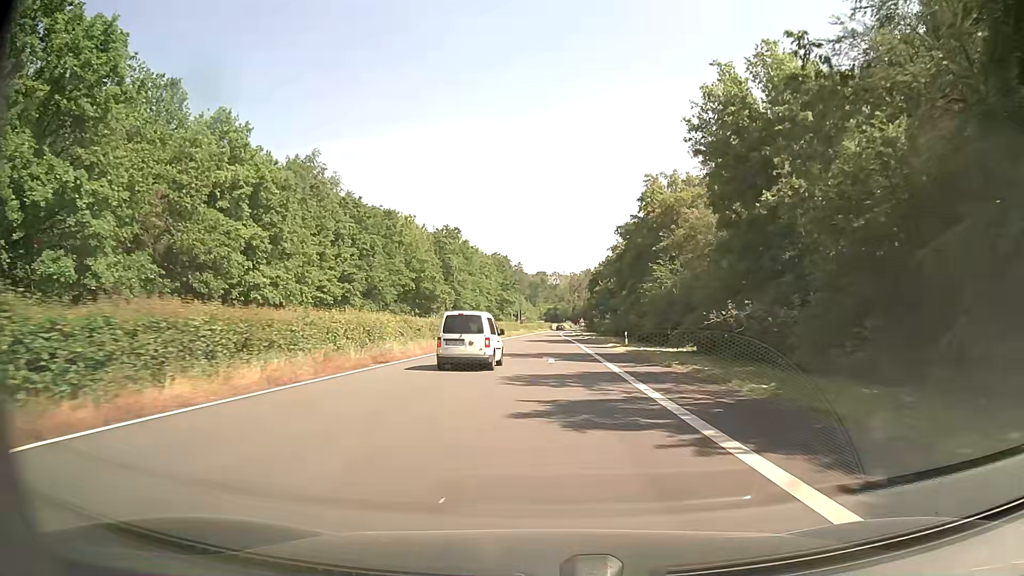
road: secondary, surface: asphalt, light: Day
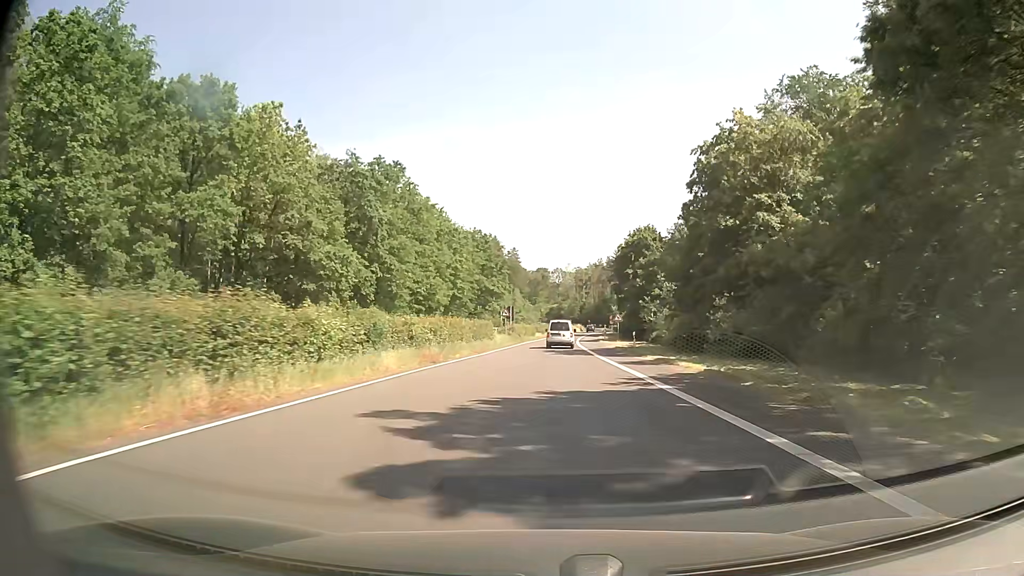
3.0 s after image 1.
(+0.1, +54.1) m; 0°
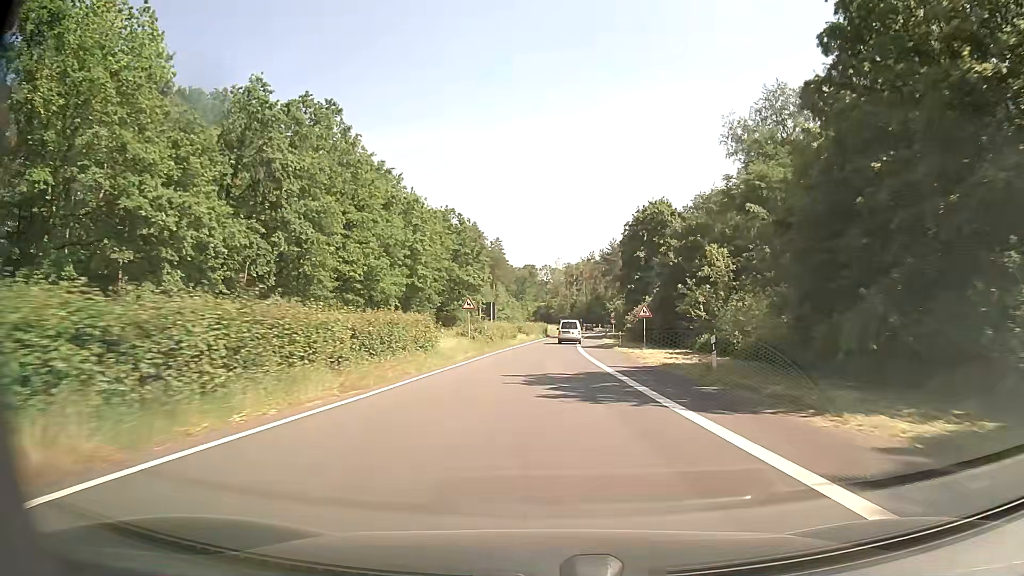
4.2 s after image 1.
(+0.2, +21.5) m; +1°
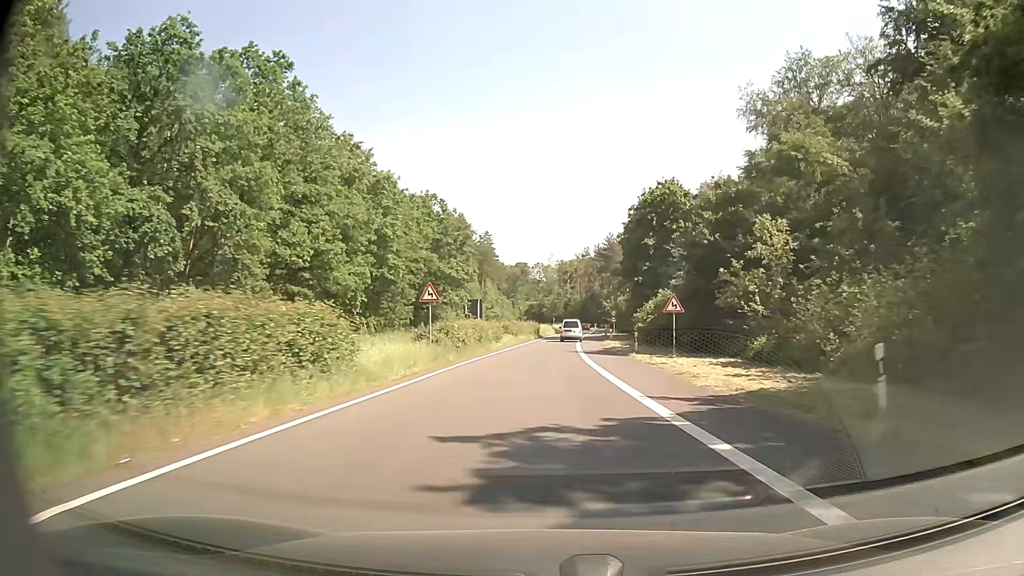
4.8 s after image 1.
(0.0, +10.7) m; 0°
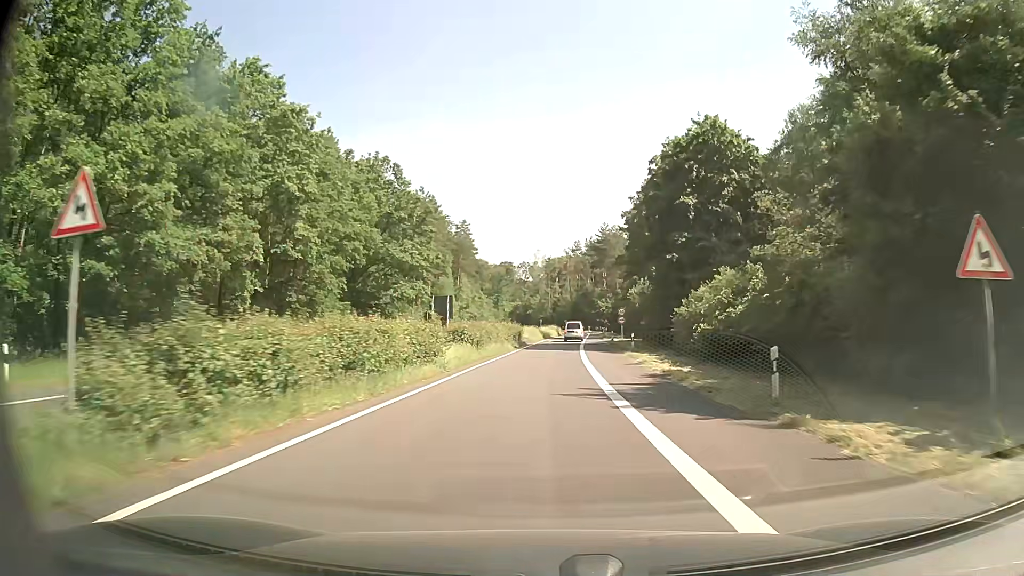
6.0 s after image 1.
(+0.2, +21.2) m; +1°
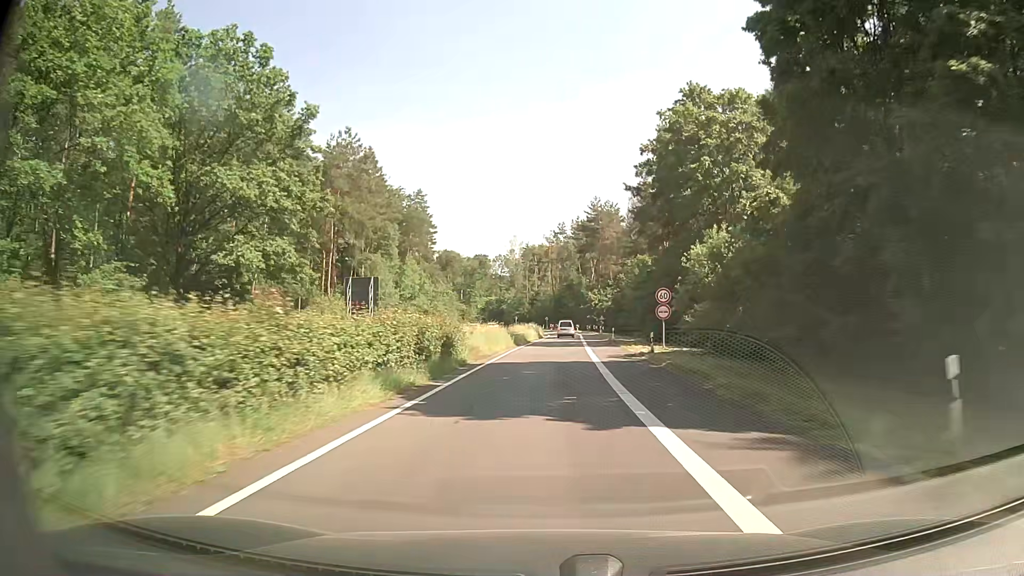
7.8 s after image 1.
(+0.4, +30.6) m; +2°
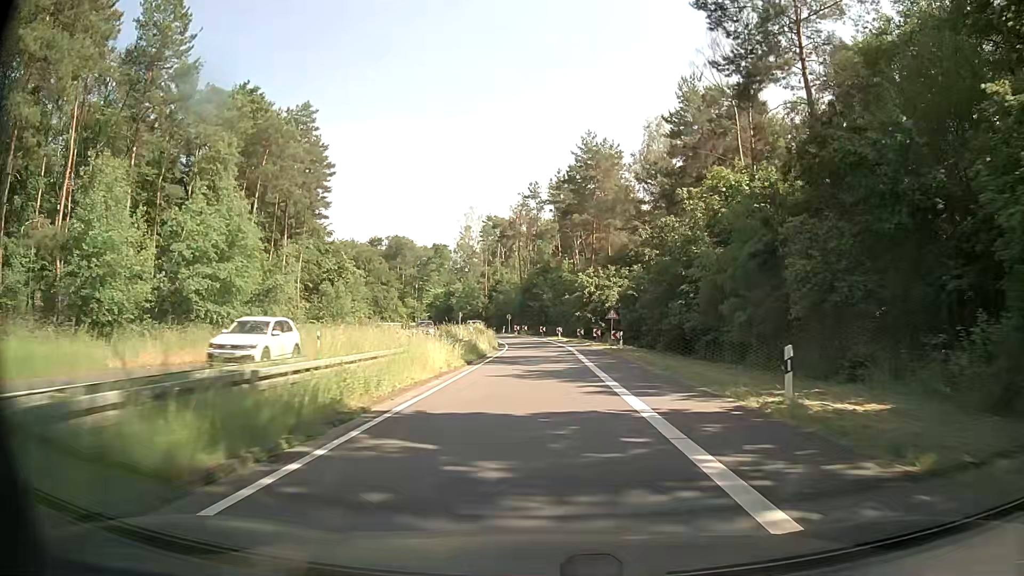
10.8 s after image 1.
(+0.8, +45.4) m; +2°
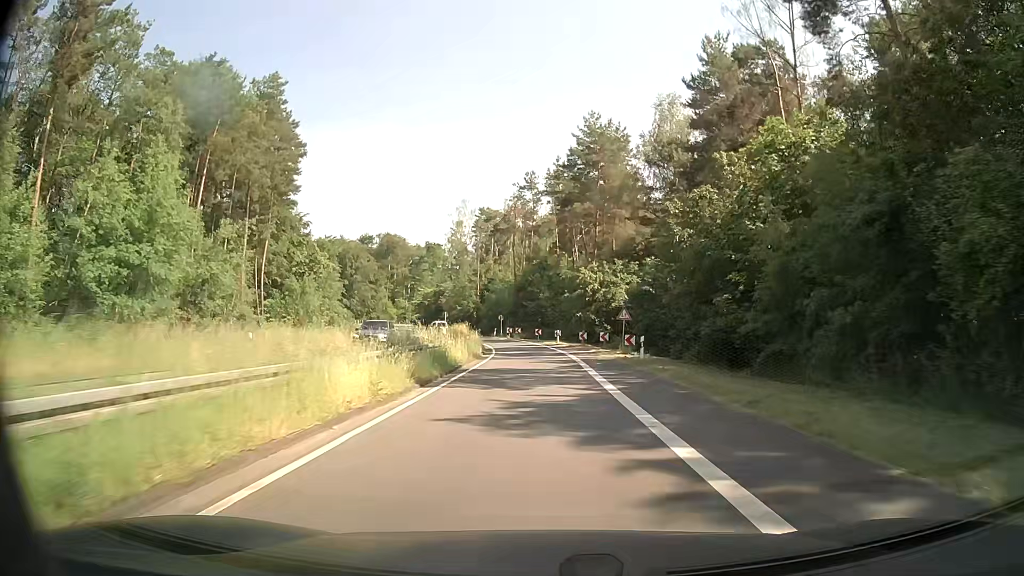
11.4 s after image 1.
(0.0, +8.9) m; +1°
